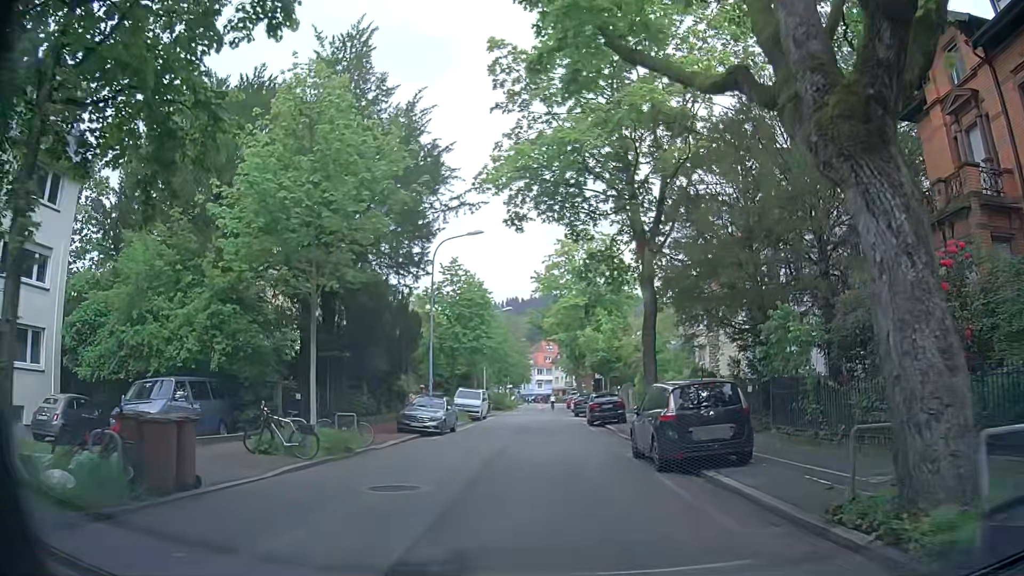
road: unclassified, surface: asphalt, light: Day
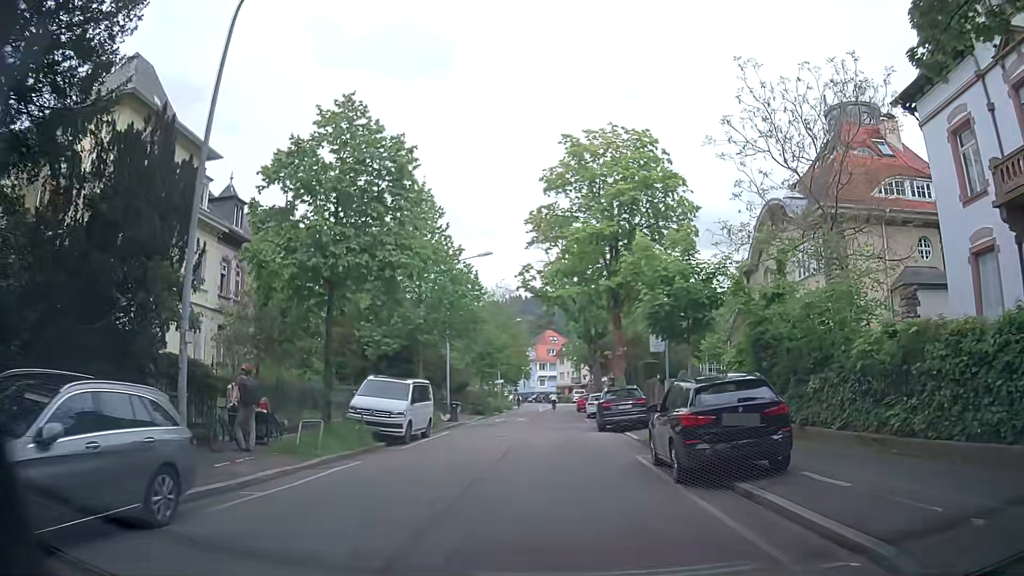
(-0.2, +22.3) m; -1°
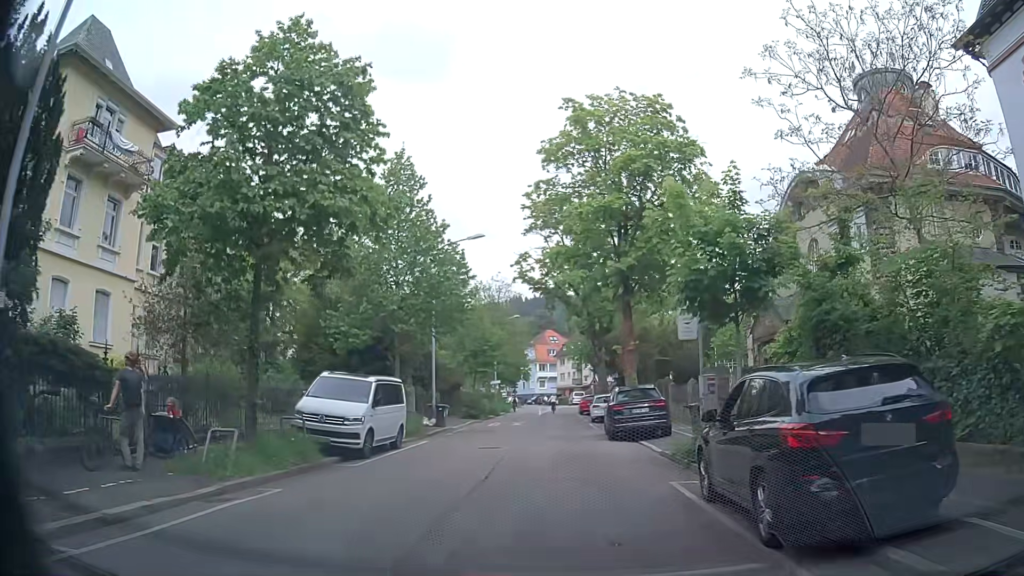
(+0.1, +4.5) m; +1°
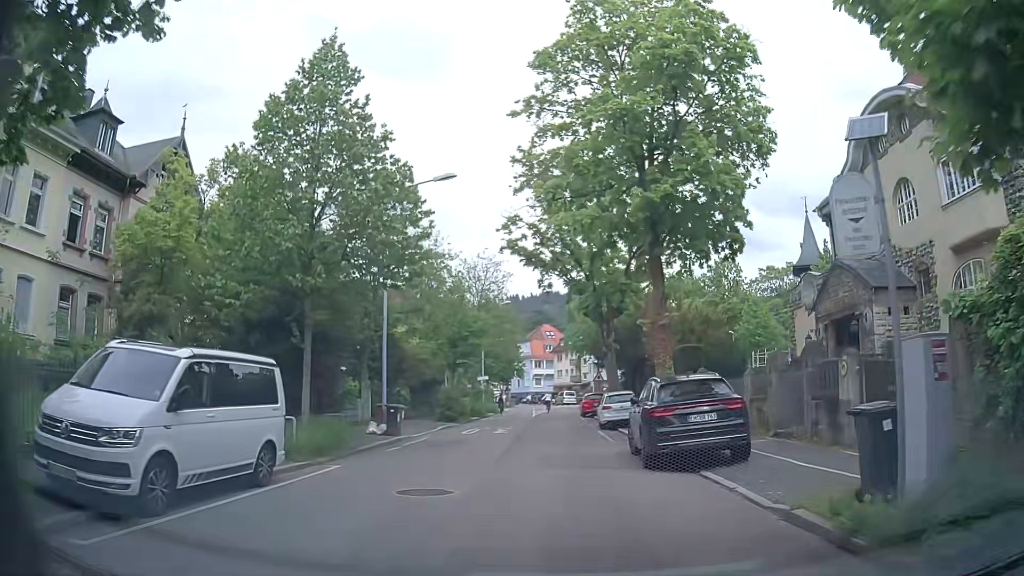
(-0.1, +8.9) m; -1°
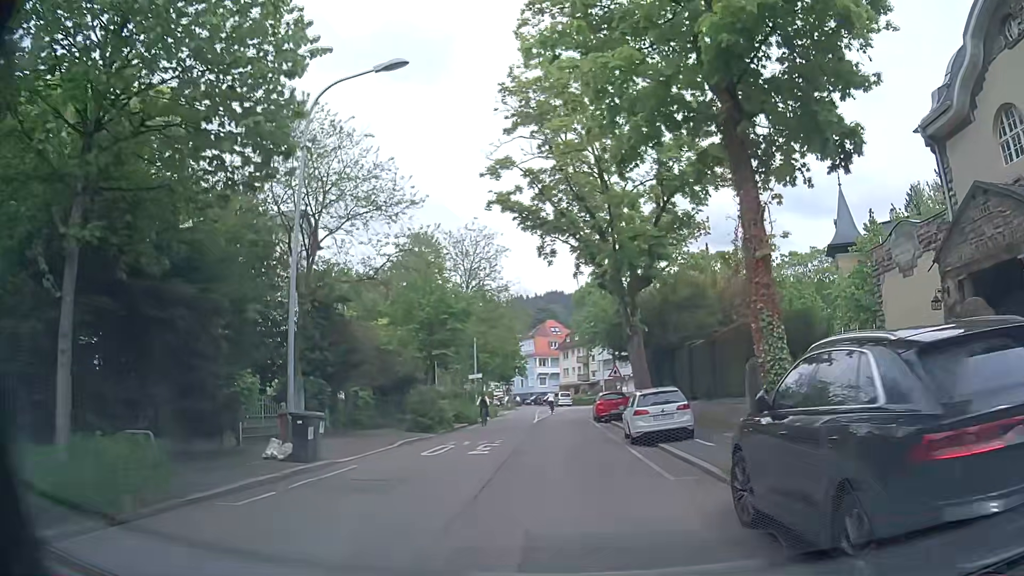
(+0.1, +8.9) m; +1°
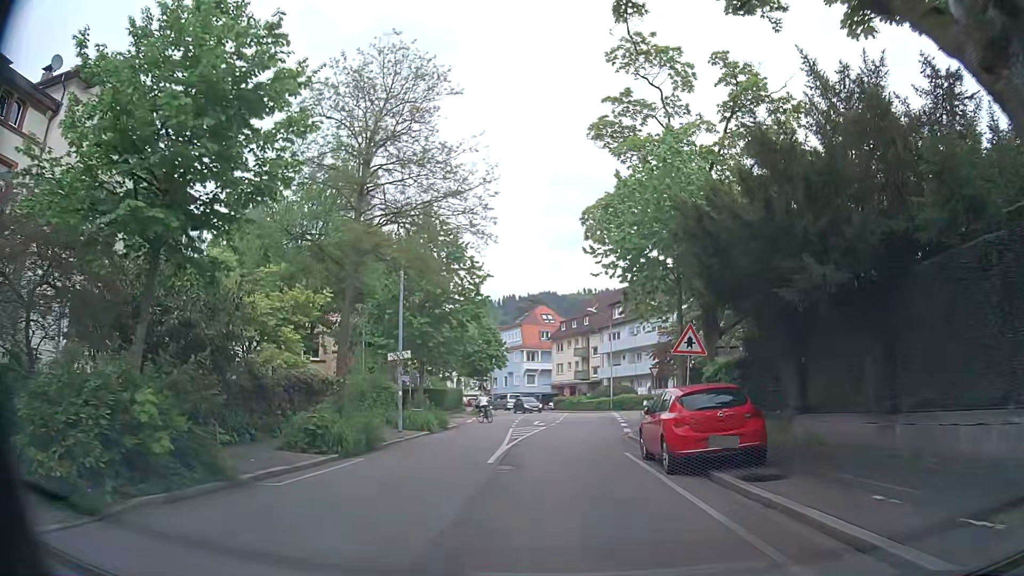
(-0.3, +21.8) m; 0°
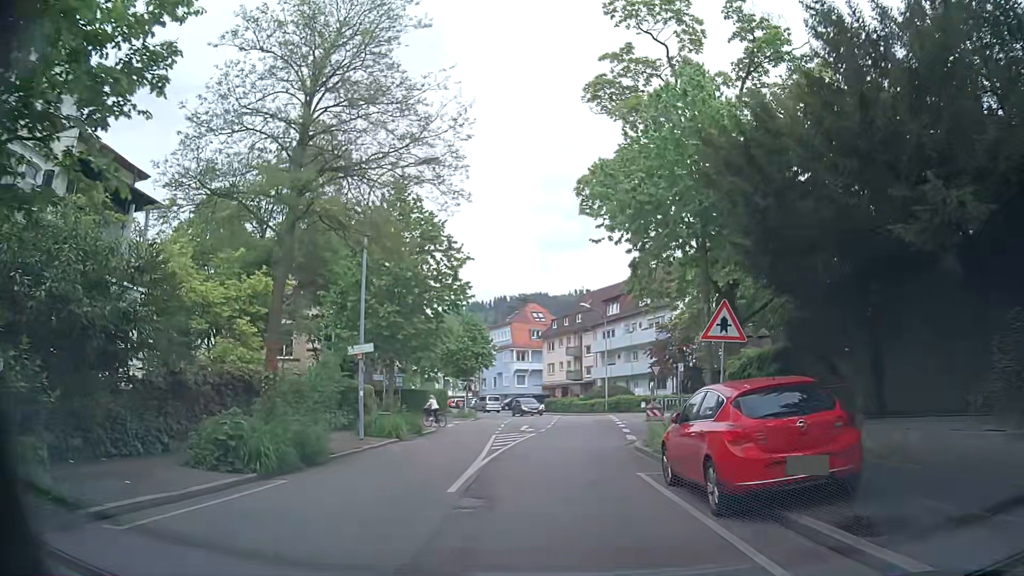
(0.0, +4.1) m; 0°
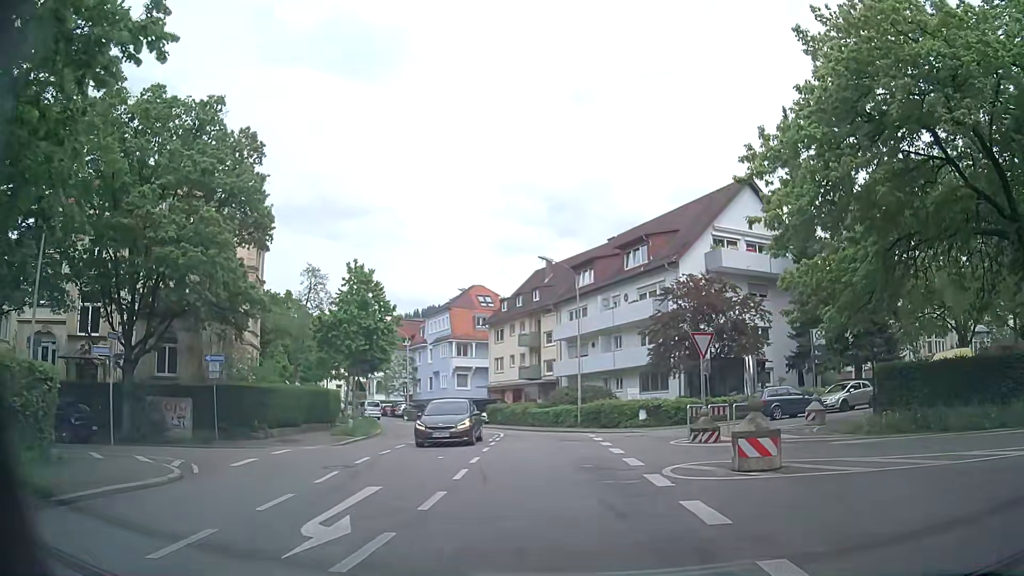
(+0.8, +20.8) m; +3°
